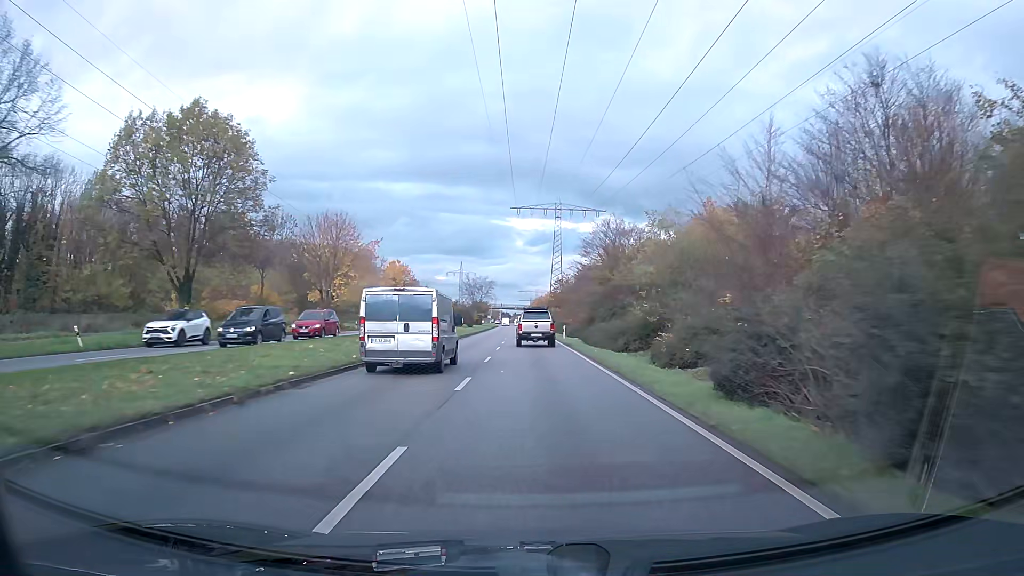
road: primary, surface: asphalt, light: Day
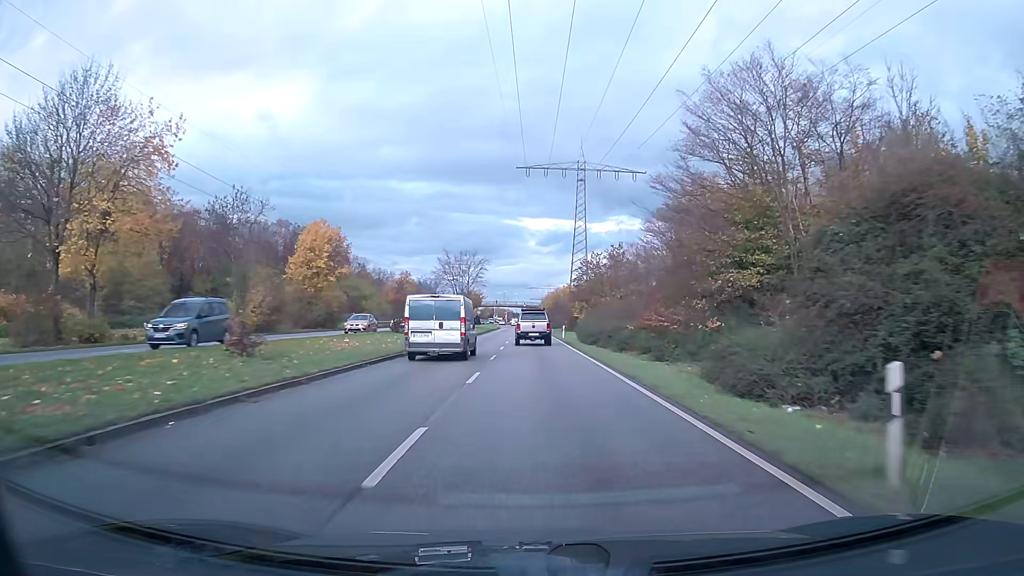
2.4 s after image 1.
(-0.4, +43.7) m; -1°
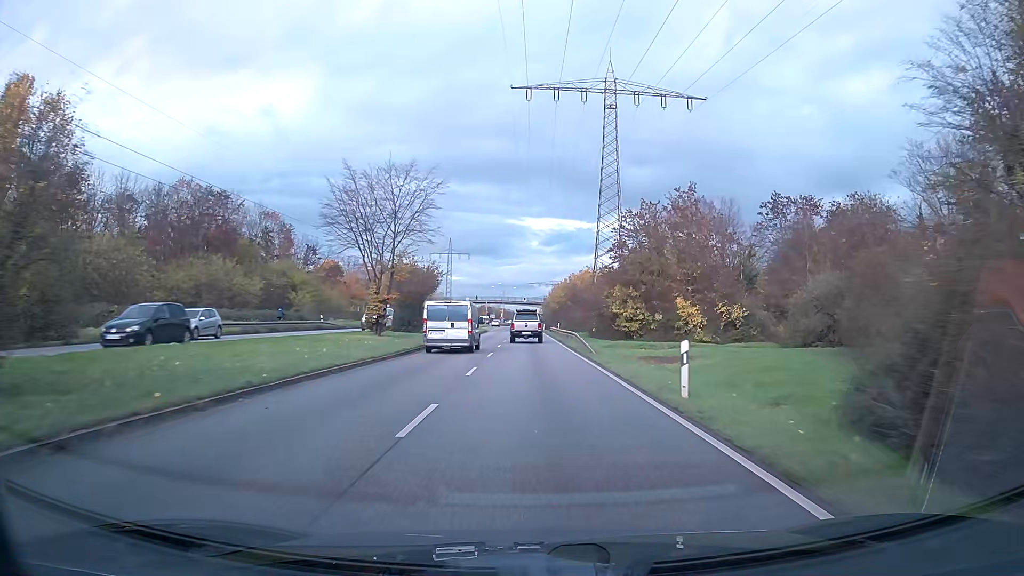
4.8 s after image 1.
(0.0, +42.5) m; 0°
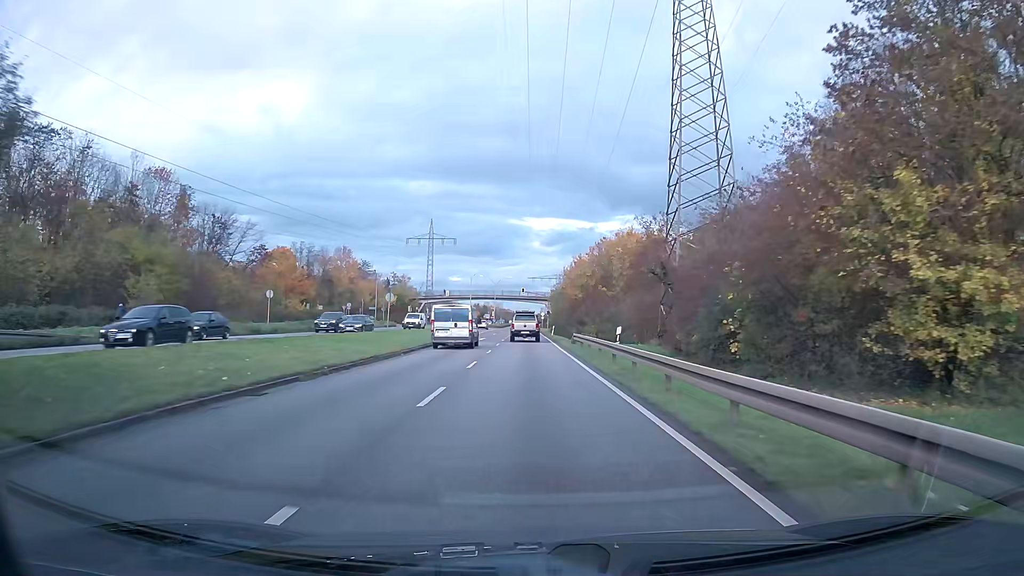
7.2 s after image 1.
(0.0, +41.6) m; 0°
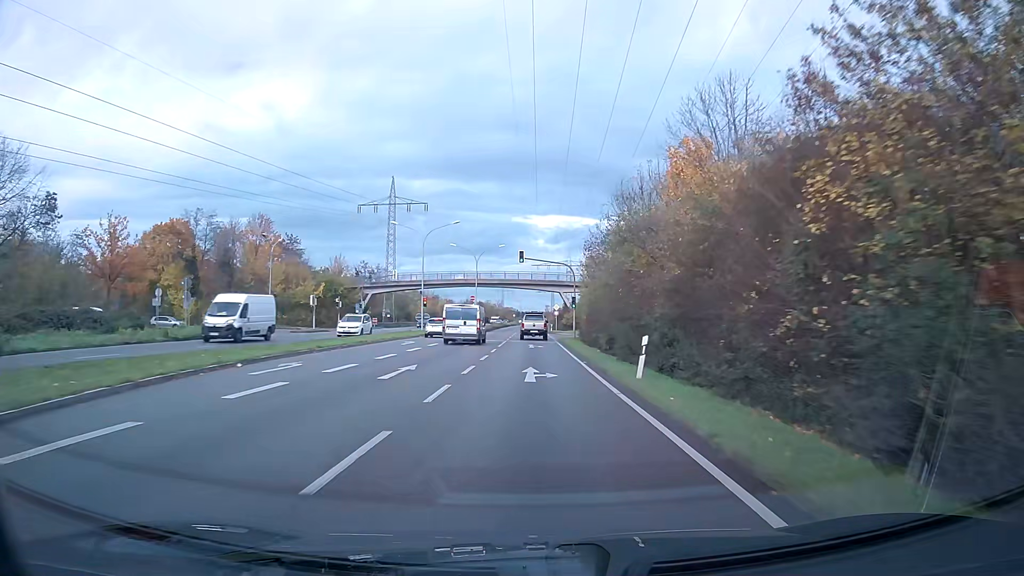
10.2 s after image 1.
(-0.2, +53.1) m; 0°
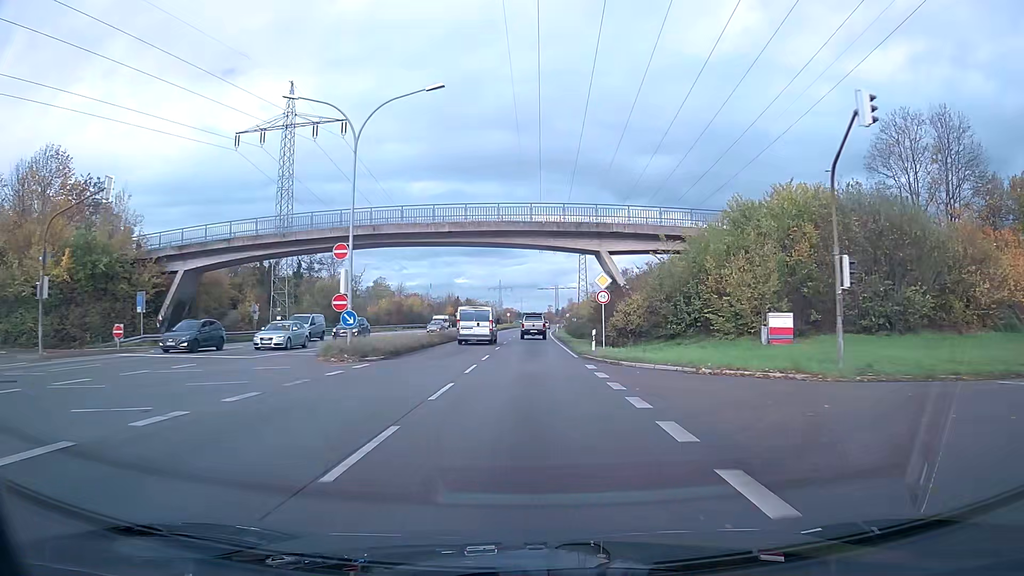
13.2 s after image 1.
(0.0, +54.1) m; 0°
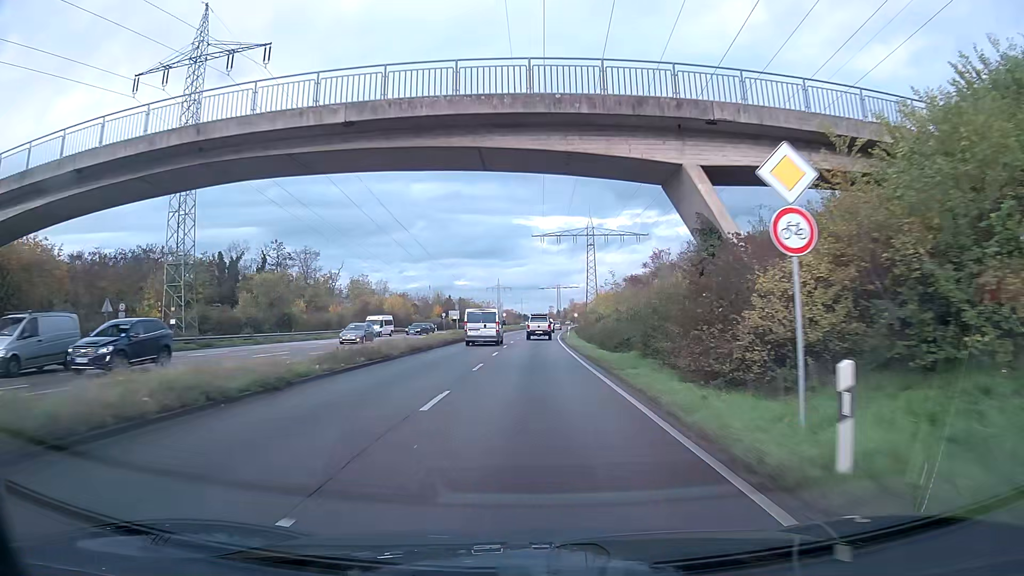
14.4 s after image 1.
(0.0, +21.8) m; 0°
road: trunk
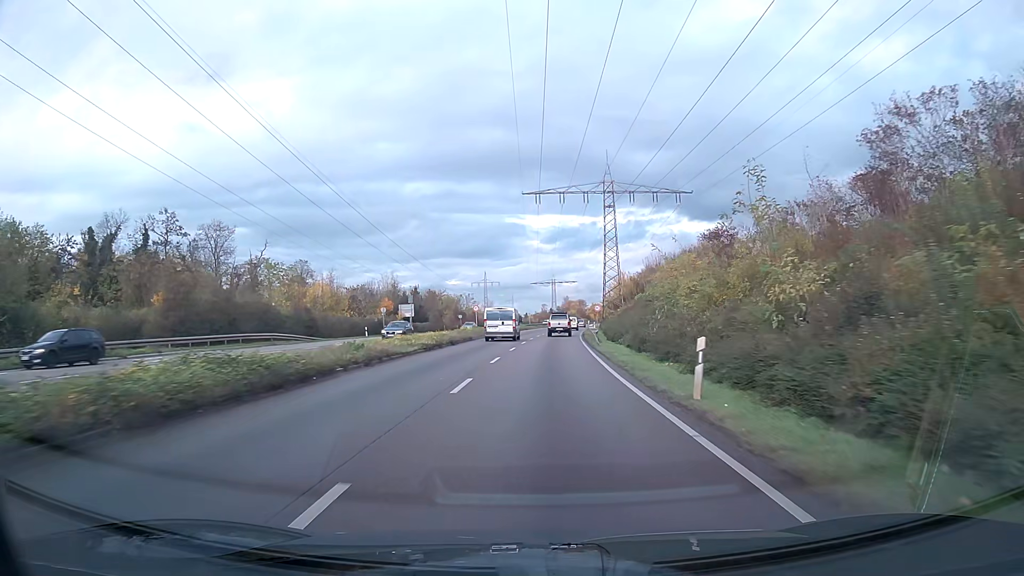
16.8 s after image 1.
(+0.2, +43.5) m; +1°
